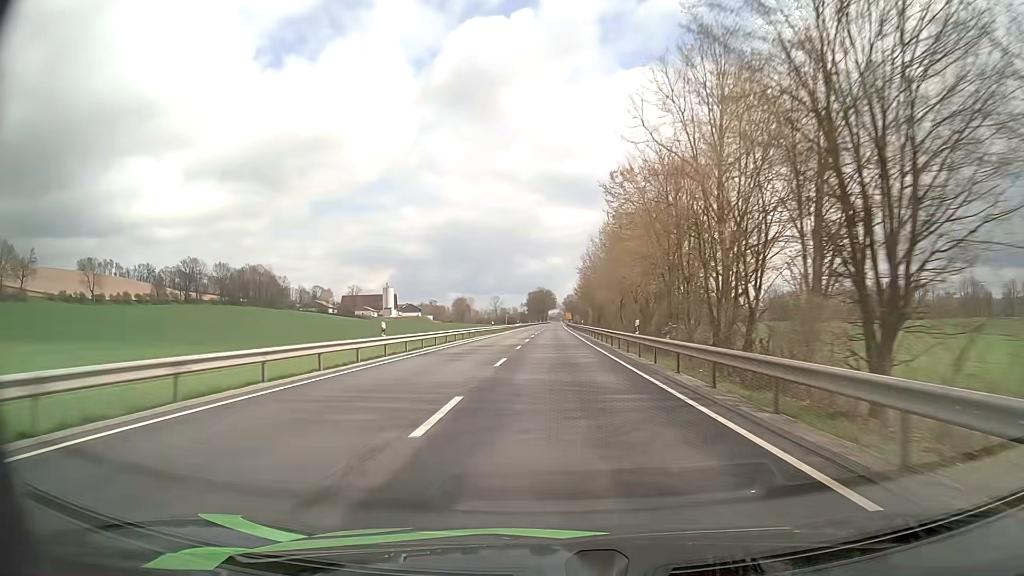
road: primary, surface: asphalt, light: Day
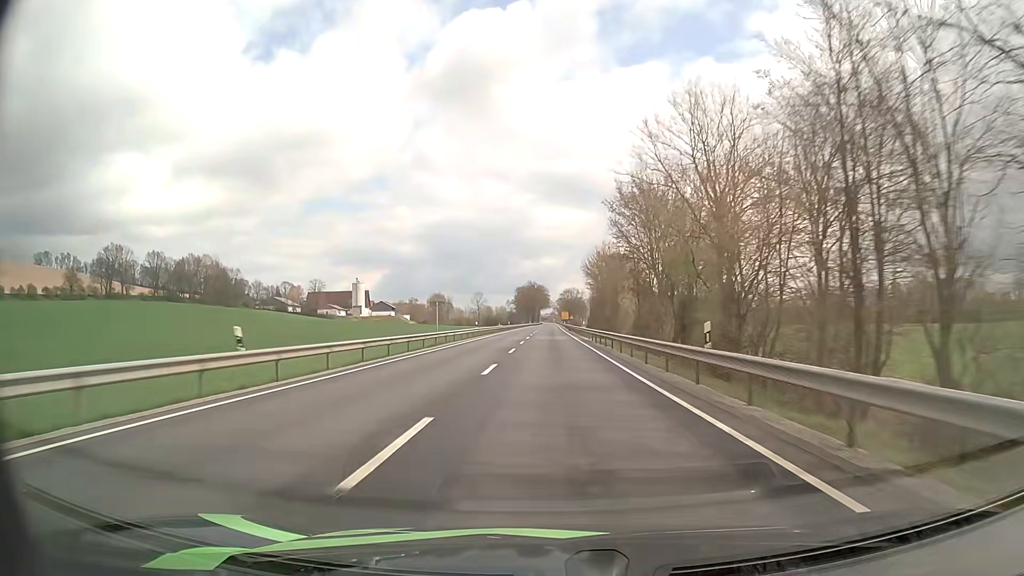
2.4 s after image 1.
(+0.2, +63.2) m; +1°
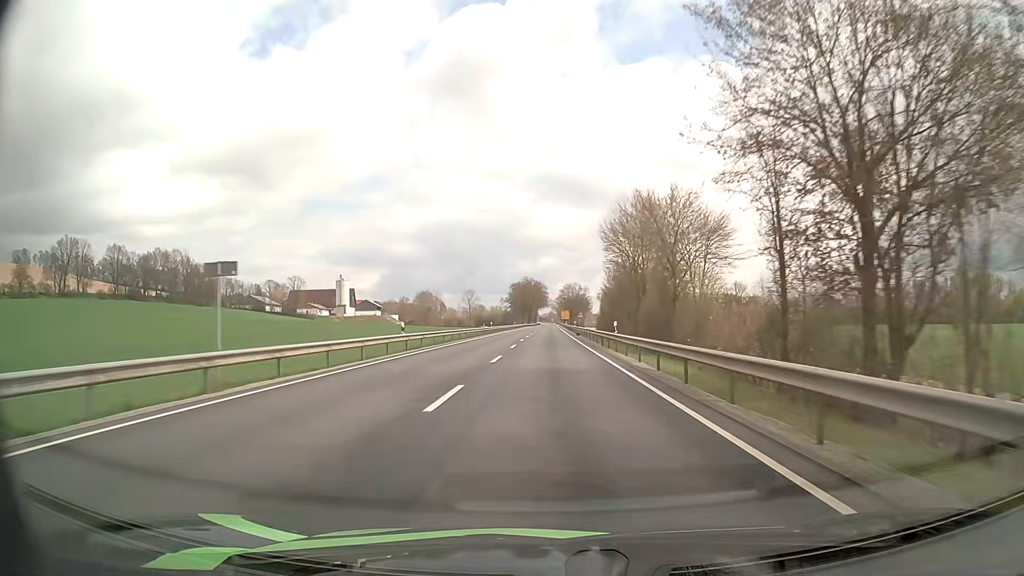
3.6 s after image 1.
(0.0, +31.7) m; 0°
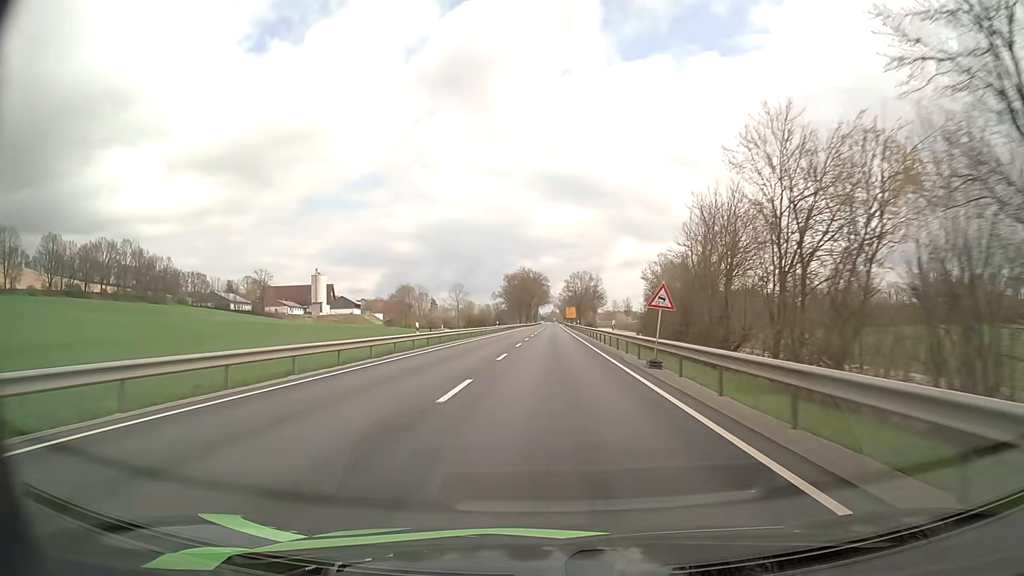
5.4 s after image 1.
(-0.1, +47.3) m; 0°
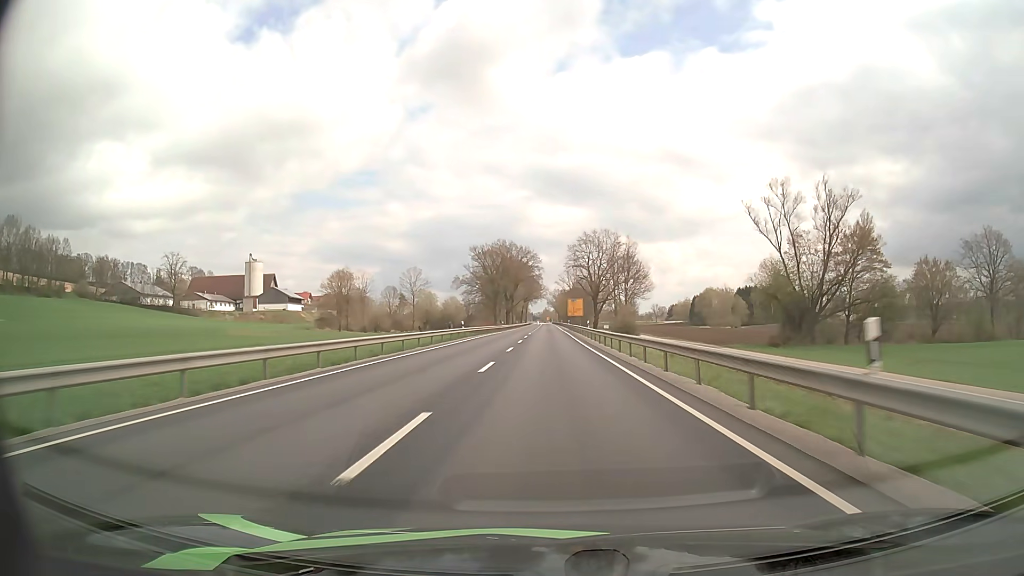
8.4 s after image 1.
(+0.5, +78.3) m; +1°
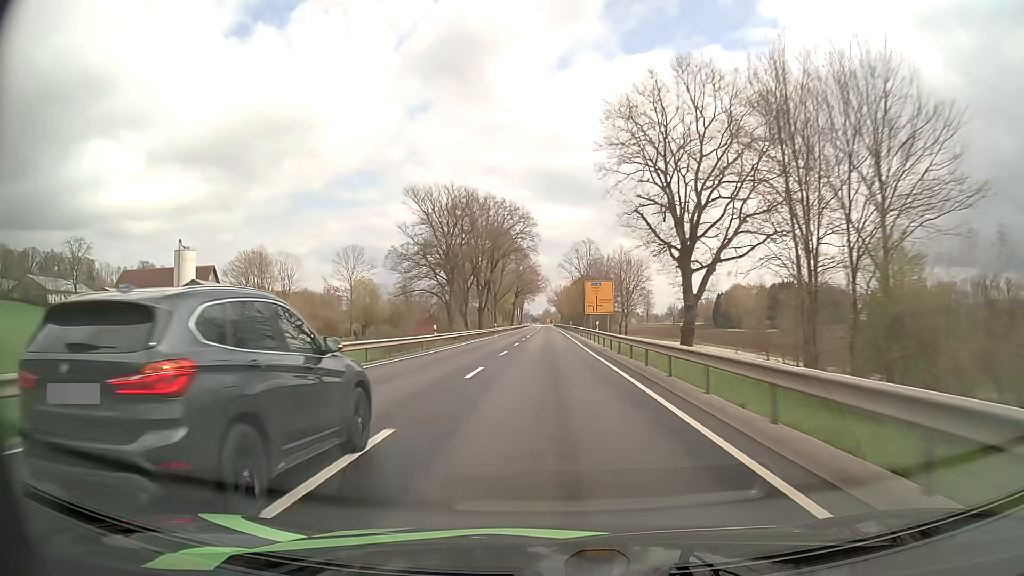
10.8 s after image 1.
(+0.1, +62.1) m; 0°
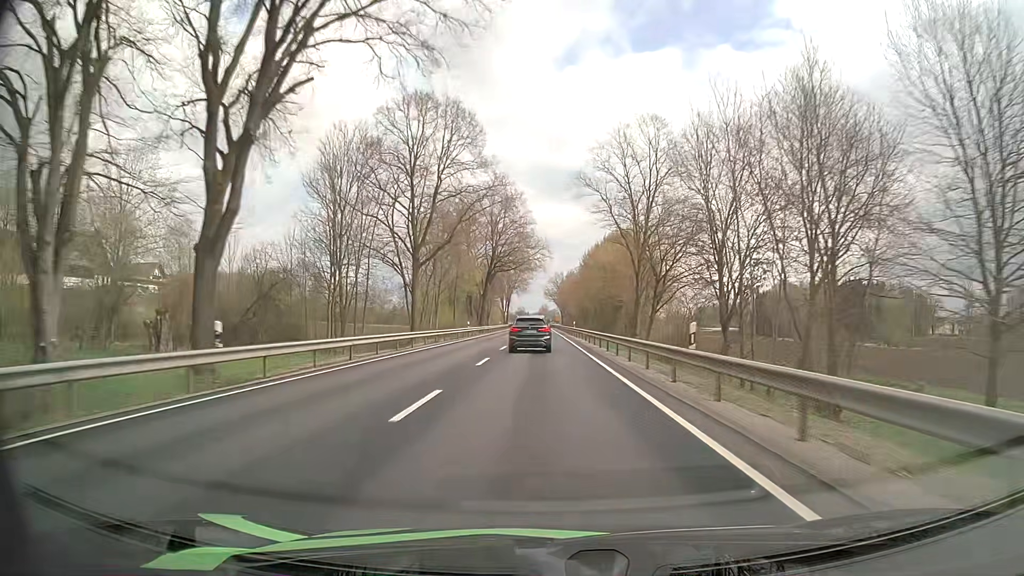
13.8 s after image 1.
(0.0, +77.8) m; 0°
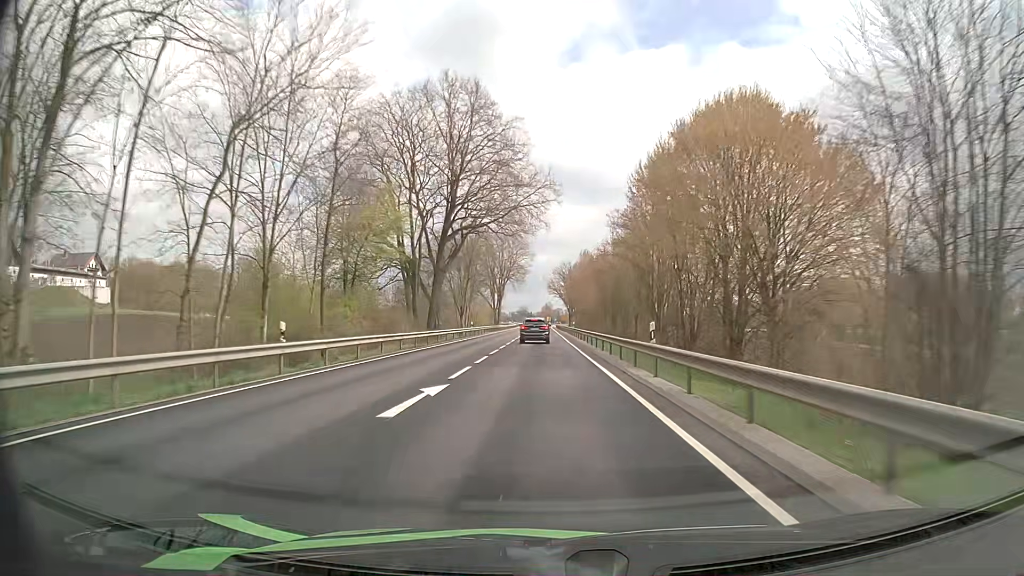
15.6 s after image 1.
(-0.1, +46.8) m; 0°
(0, +10) (0, +20) (0, +30) (0, +40) (0, +50) (0, +60) (0, +70) (0, +80) (0, +90) (0, +100) m
